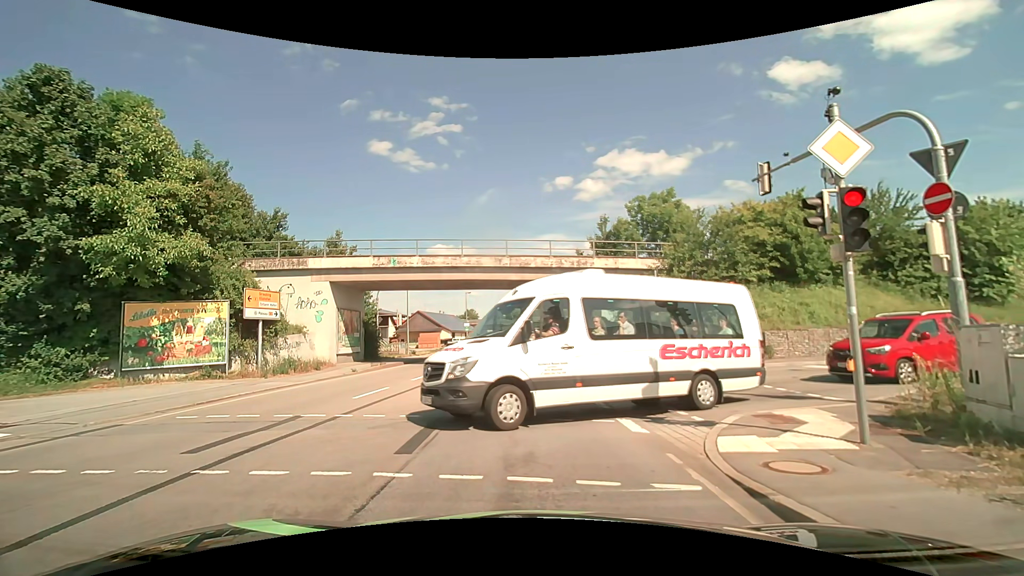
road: primary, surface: asphalt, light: Day
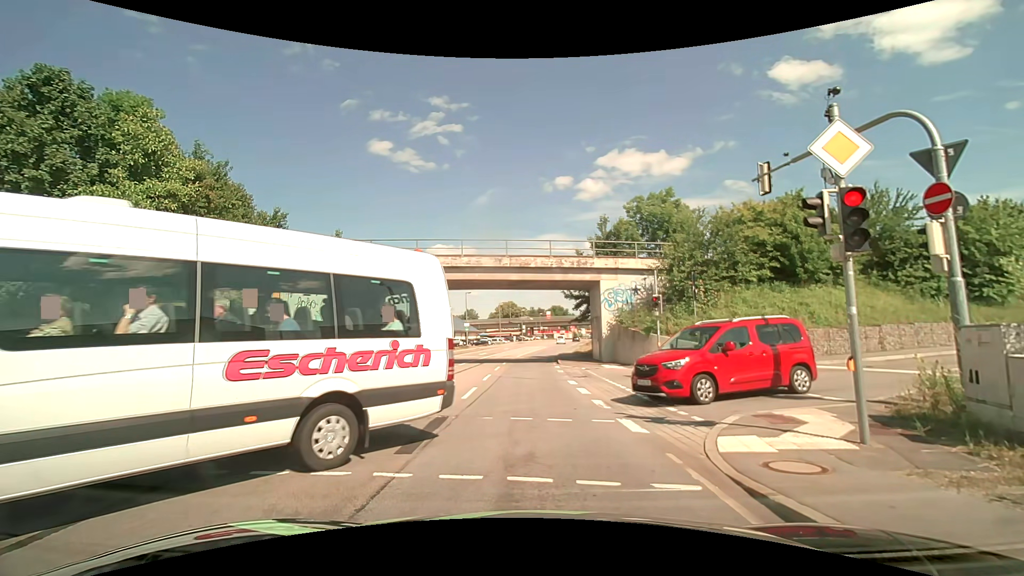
(0.0, 0.0) m; 0°
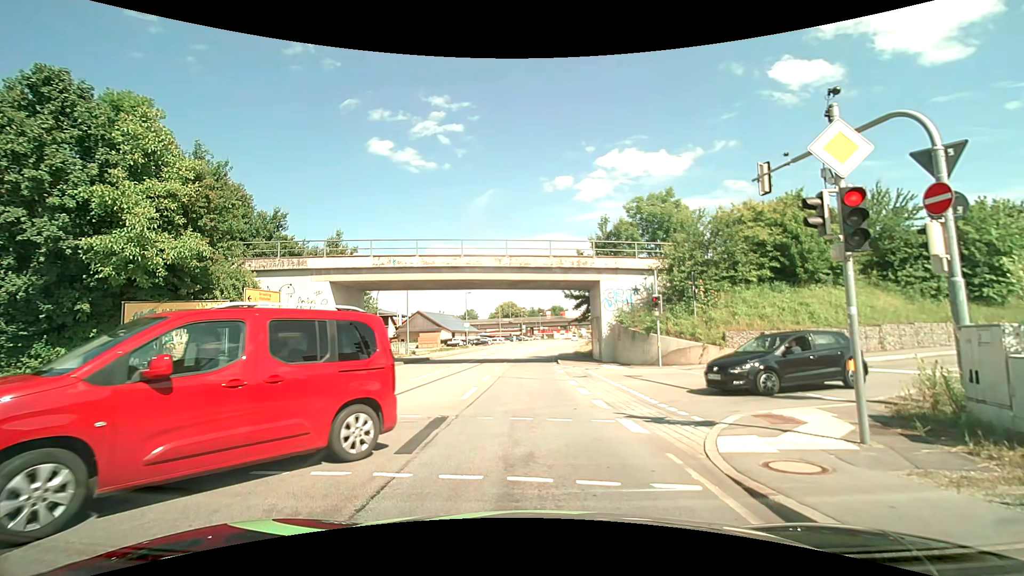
(0.0, 0.0) m; 0°
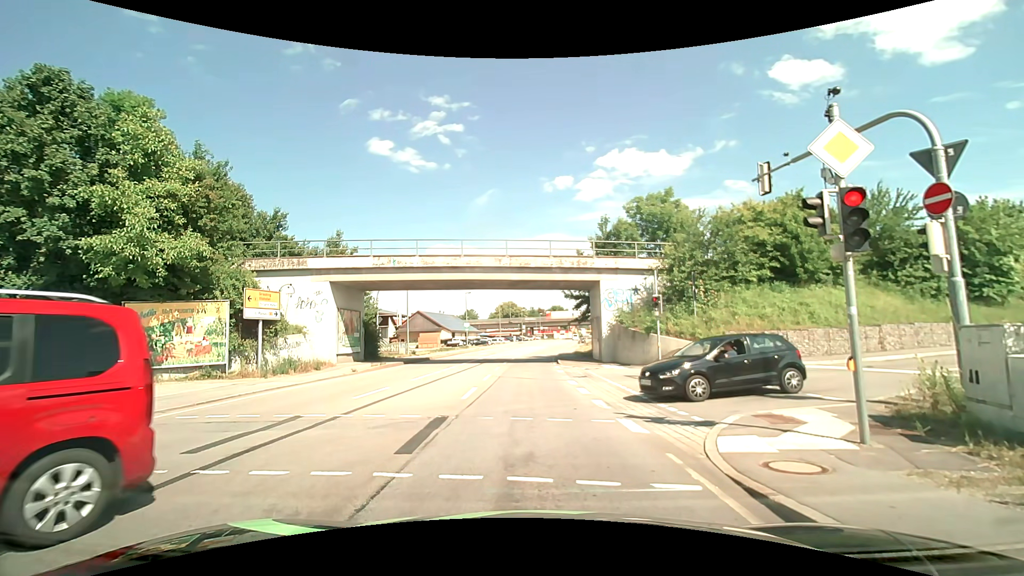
(0.0, 0.0) m; 0°
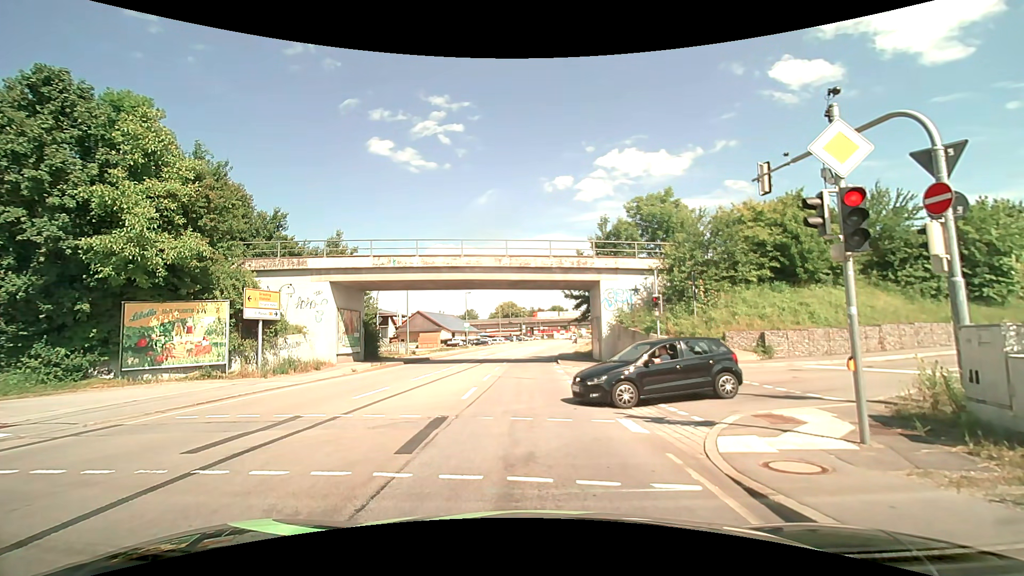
(0.0, 0.0) m; 0°
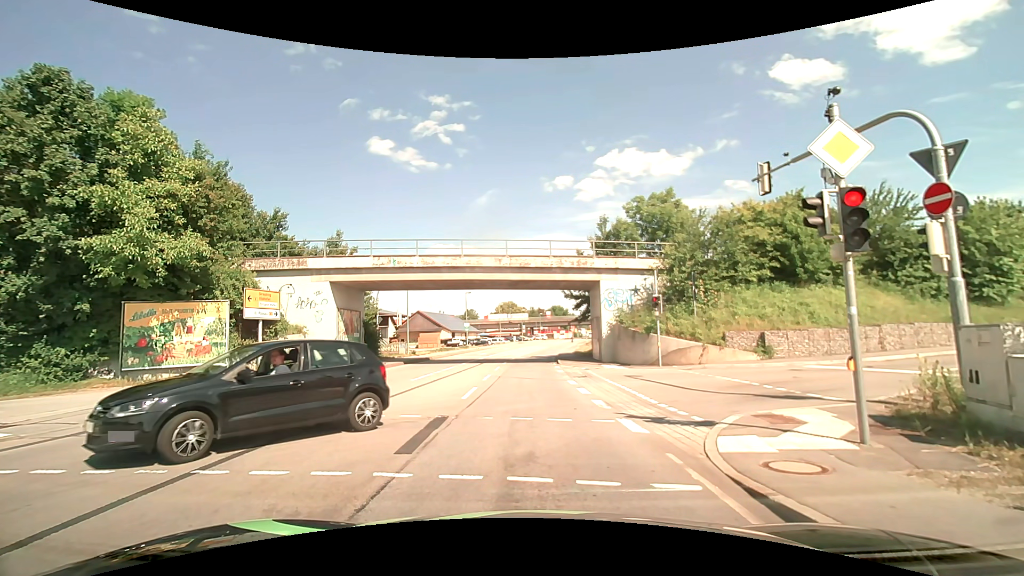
(0.0, 0.0) m; 0°
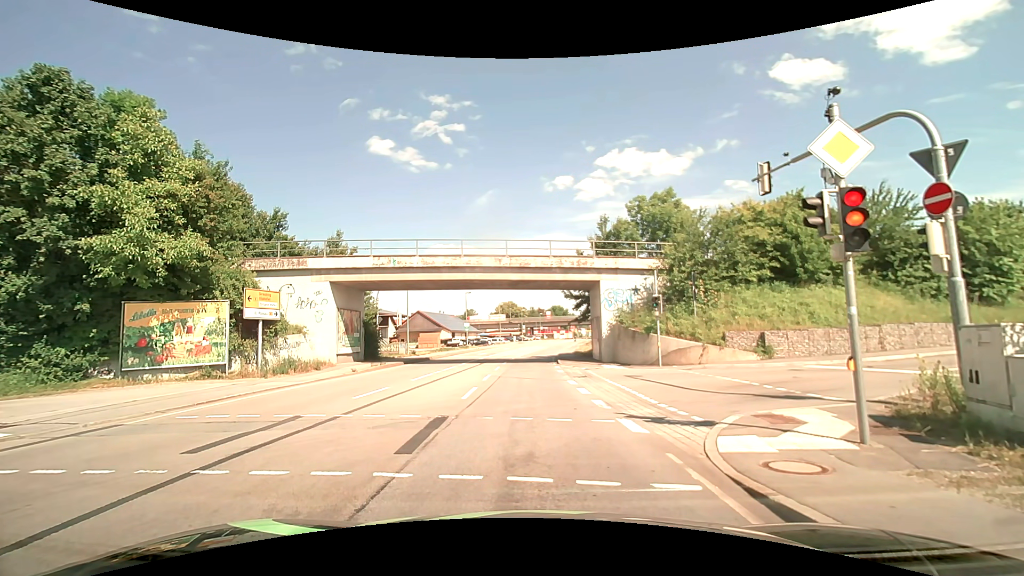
(0.0, 0.0) m; 0°
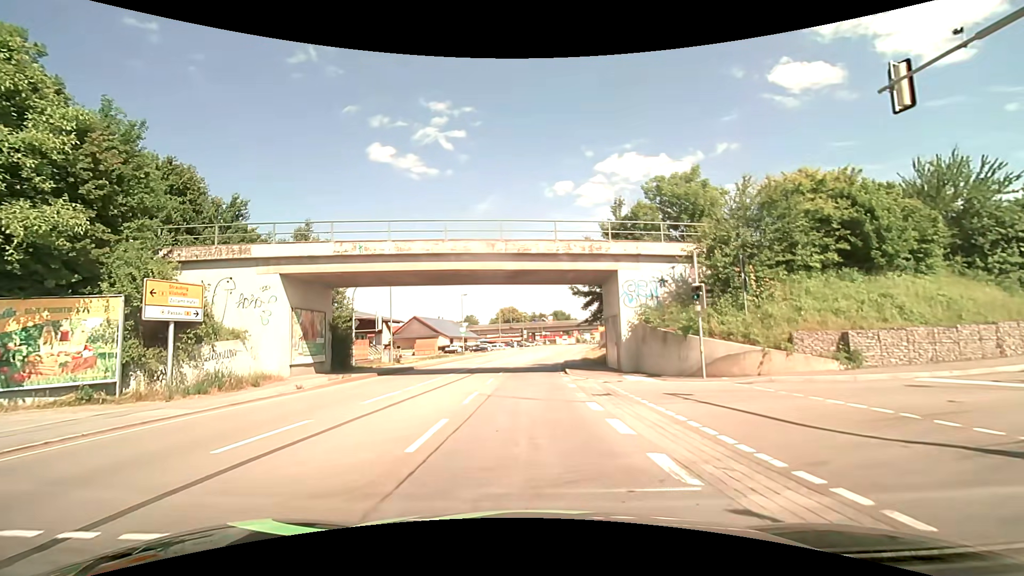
(+0.1, +6.2) m; +1°
